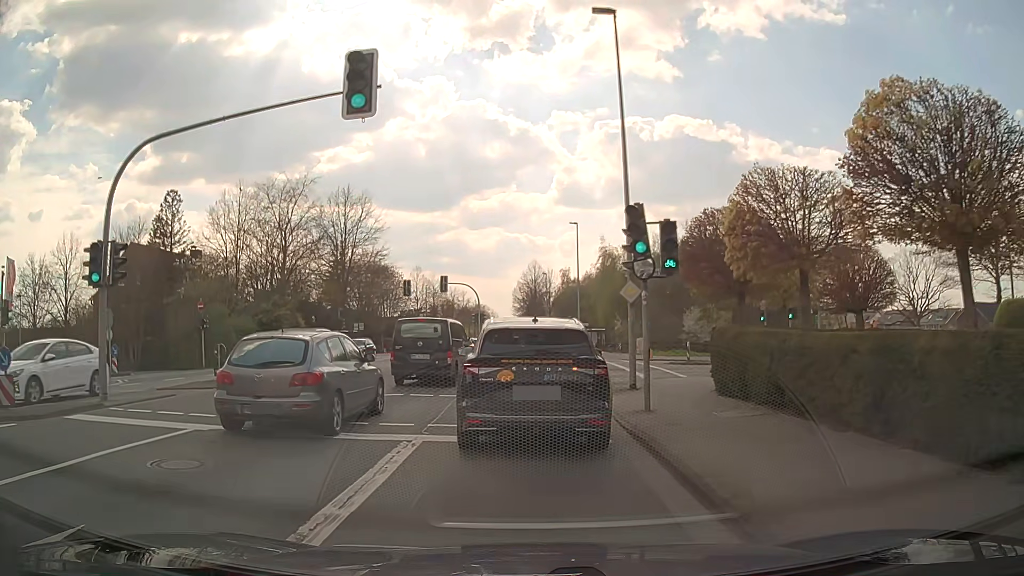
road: secondary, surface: asphalt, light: Day
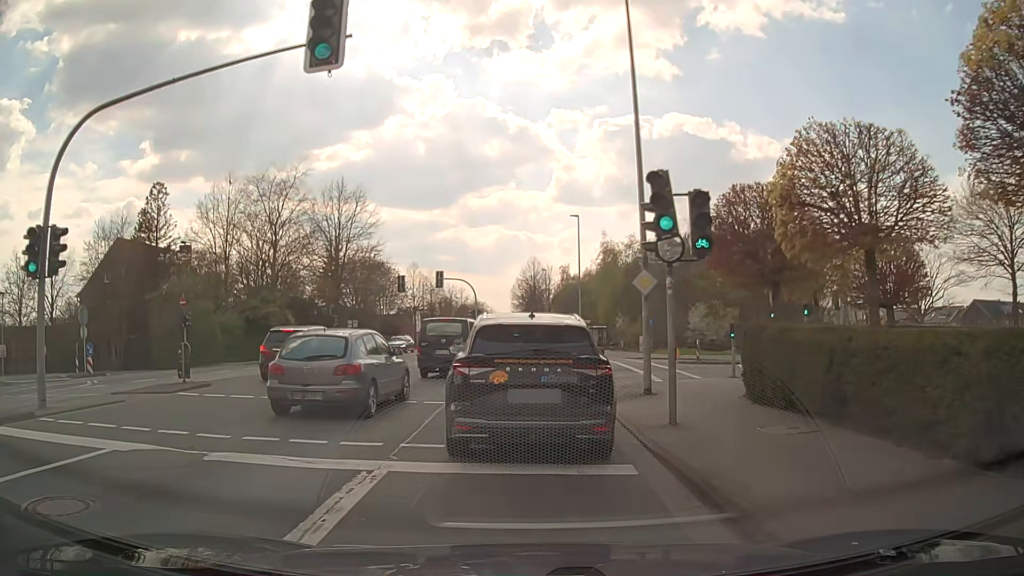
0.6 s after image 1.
(0.0, +2.2) m; +2°
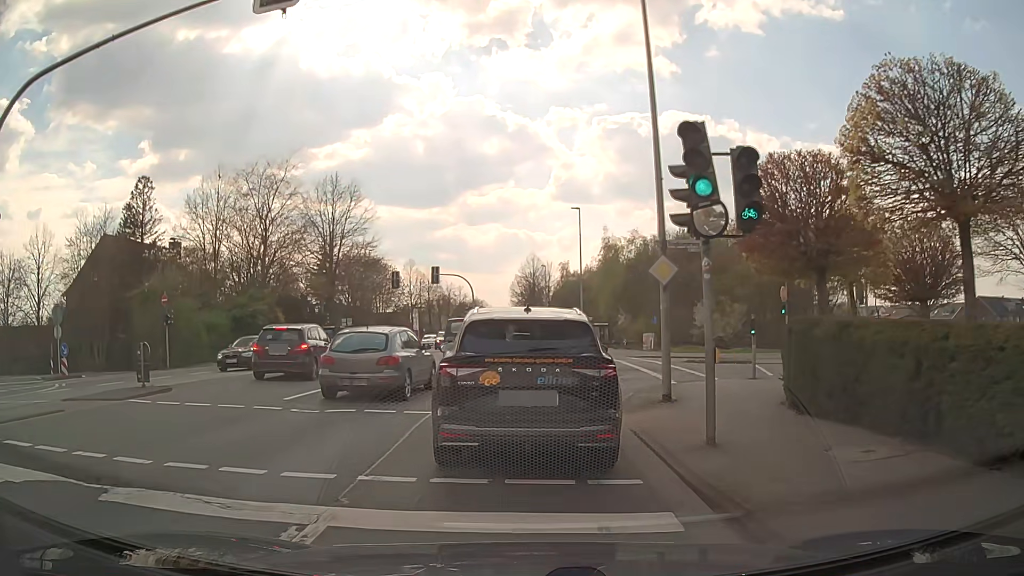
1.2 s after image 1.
(-0.1, +2.1) m; 0°
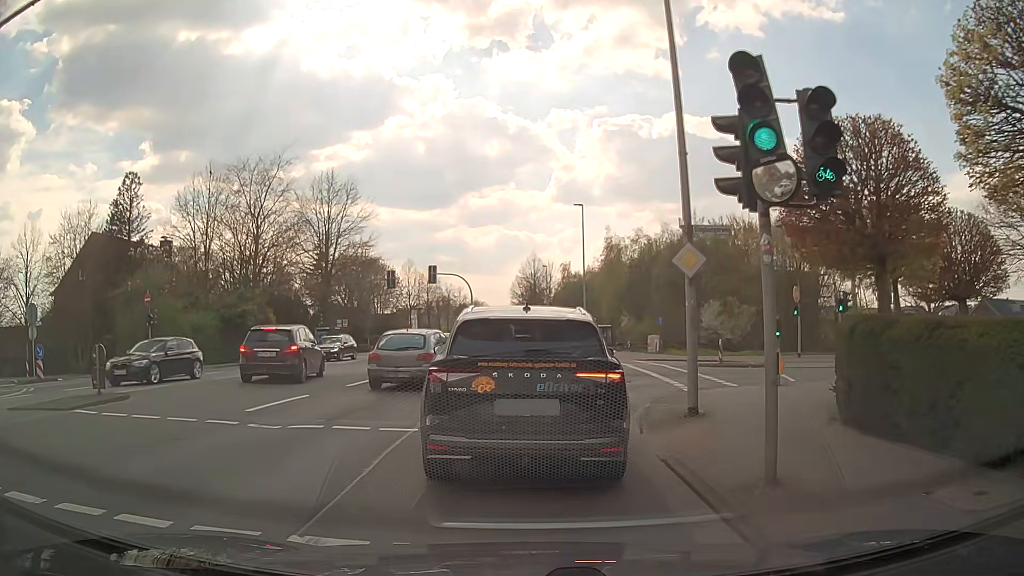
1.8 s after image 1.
(-0.1, +1.9) m; -1°
